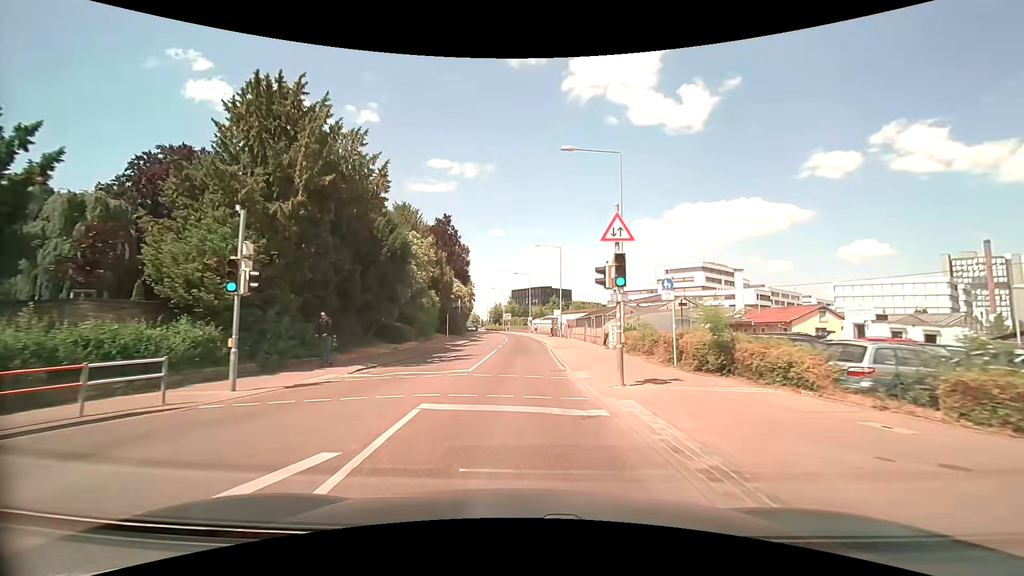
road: tertiary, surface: asphalt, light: Day
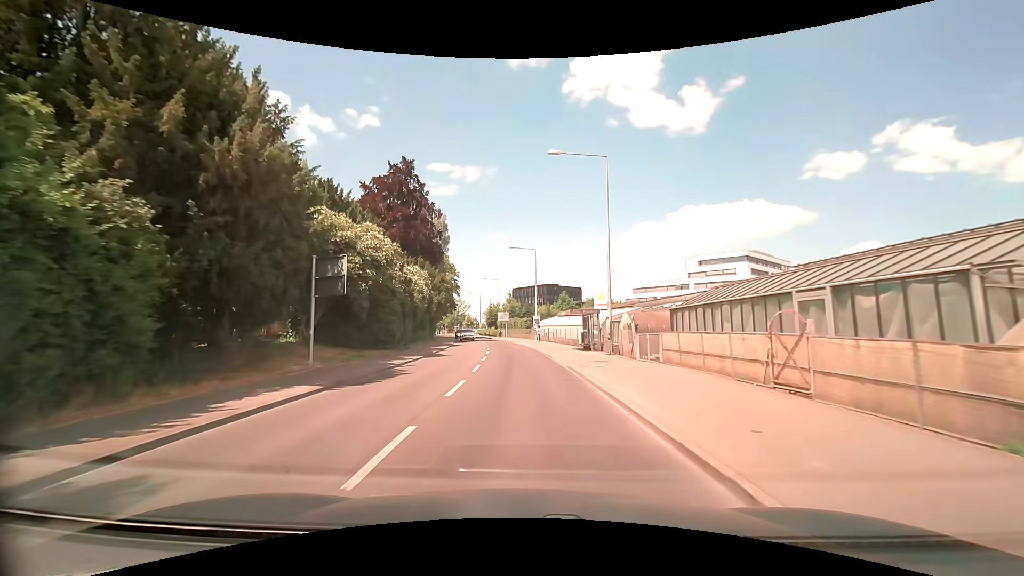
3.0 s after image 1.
(-0.1, +33.9) m; 0°
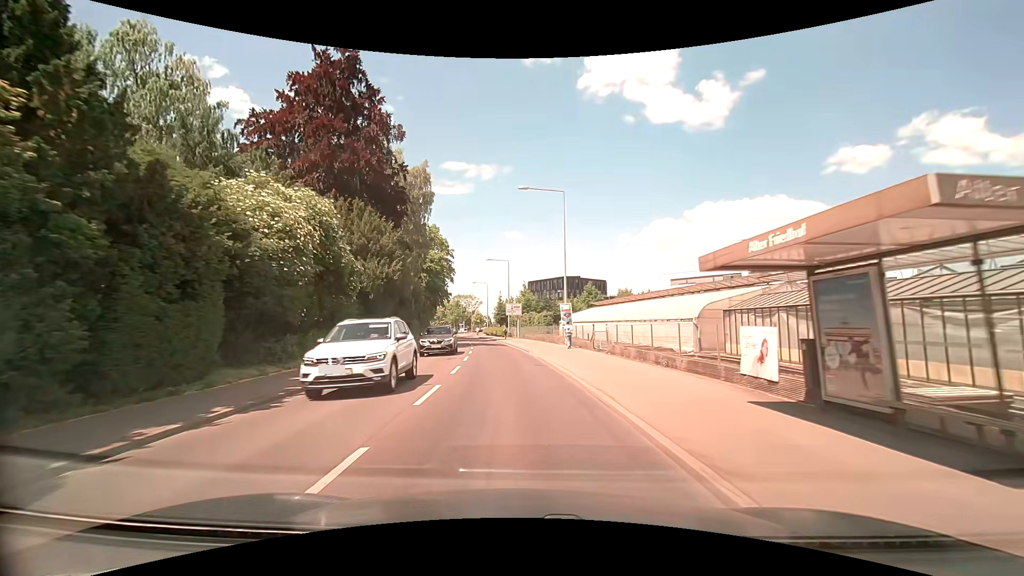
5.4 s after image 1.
(-0.3, +25.5) m; -2°
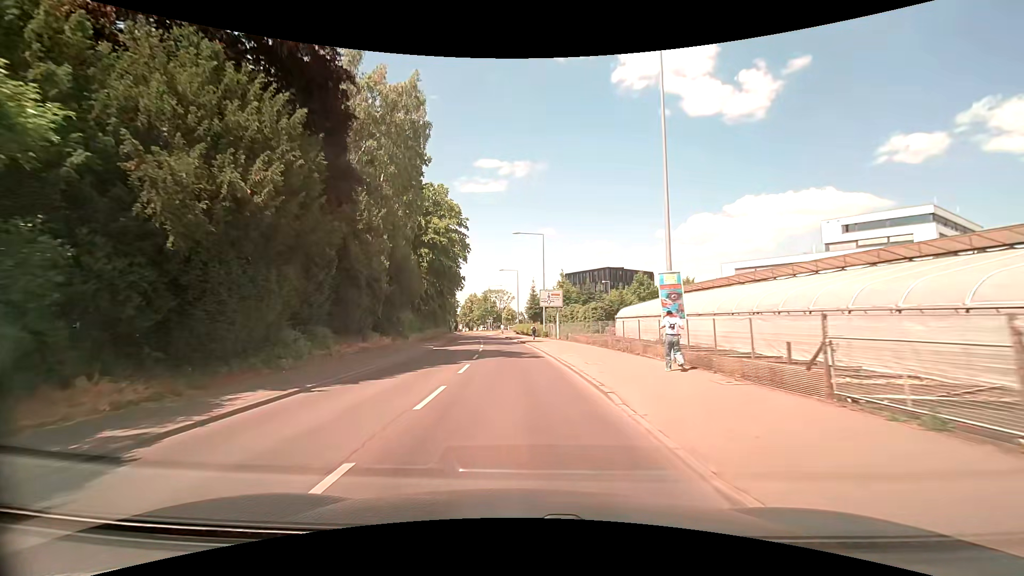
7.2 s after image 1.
(-0.6, +19.0) m; -4°
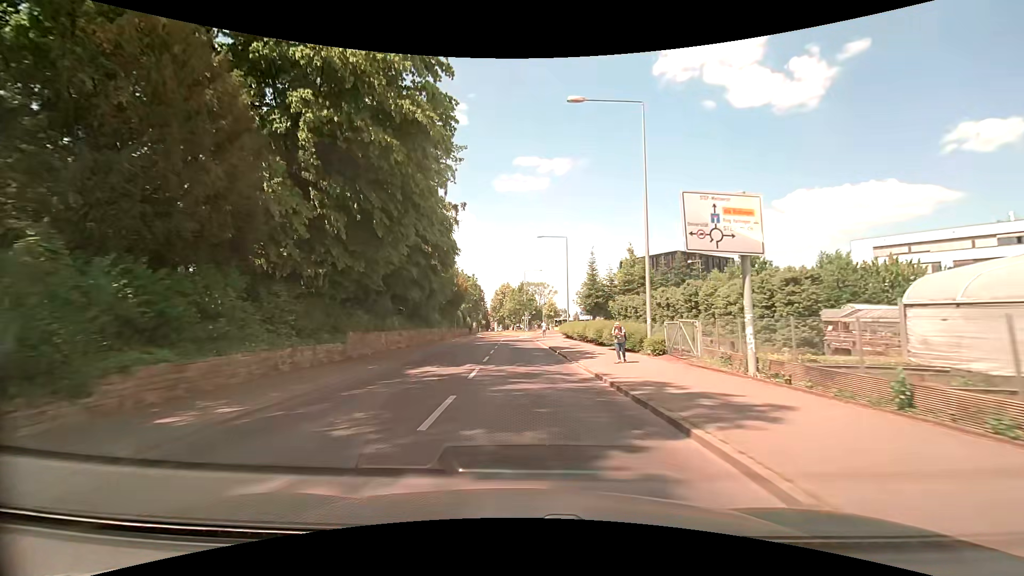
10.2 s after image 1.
(-1.4, +31.9) m; -5°
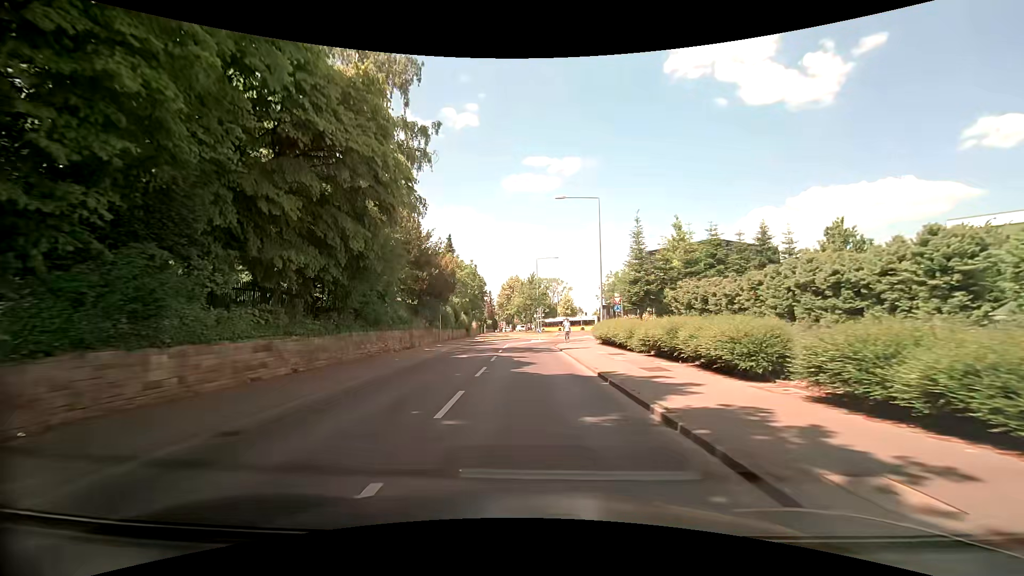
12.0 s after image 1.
(-0.2, +17.0) m; -1°
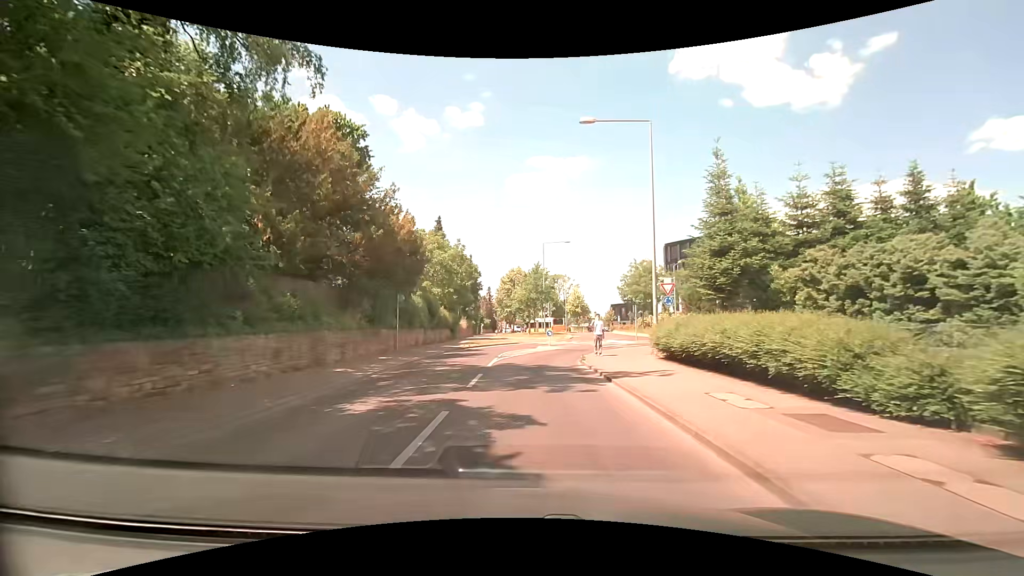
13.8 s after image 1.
(-0.1, +14.5) m; 0°
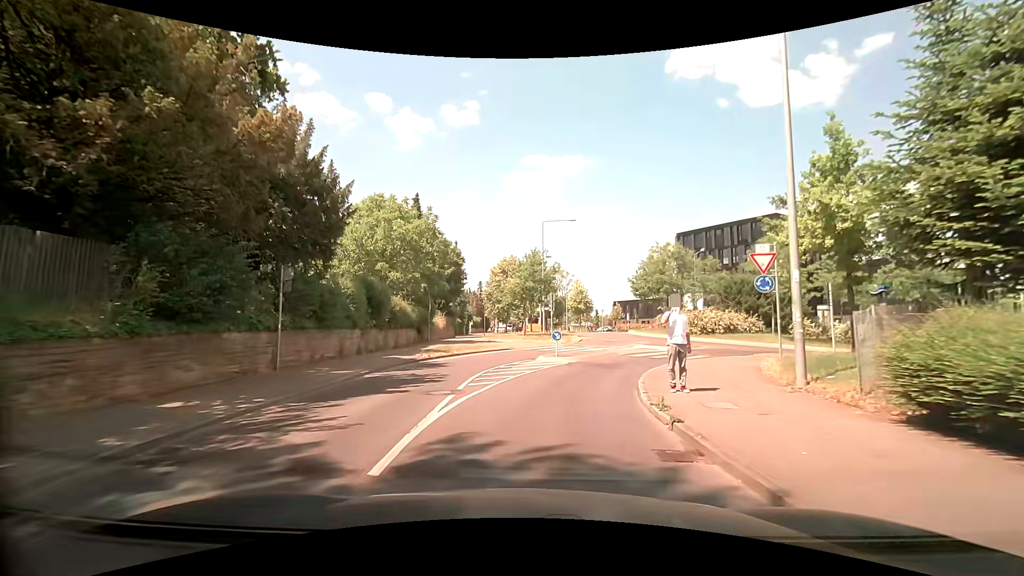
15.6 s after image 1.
(+0.1, +12.2) m; 0°
